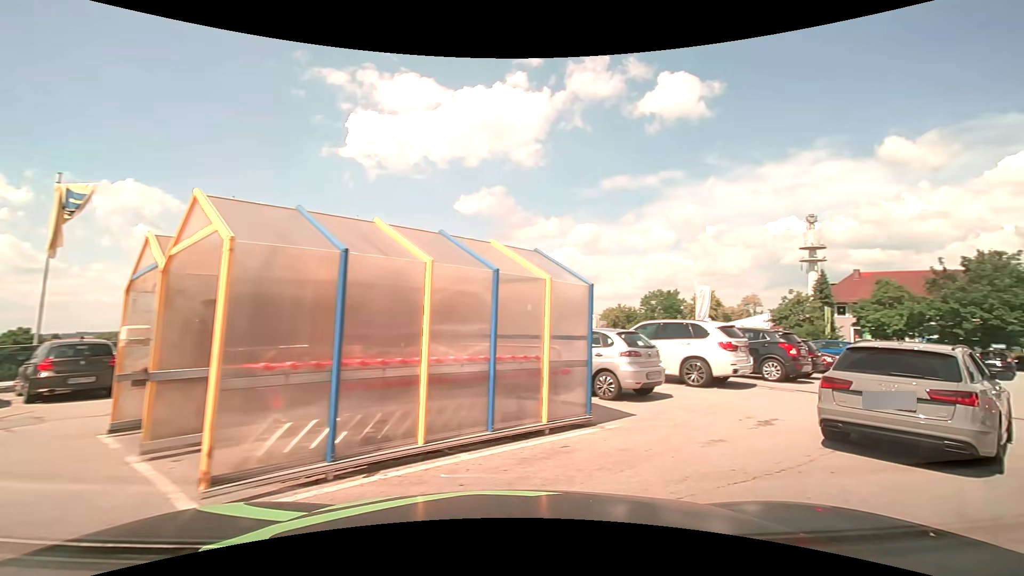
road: service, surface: asphalt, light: Day
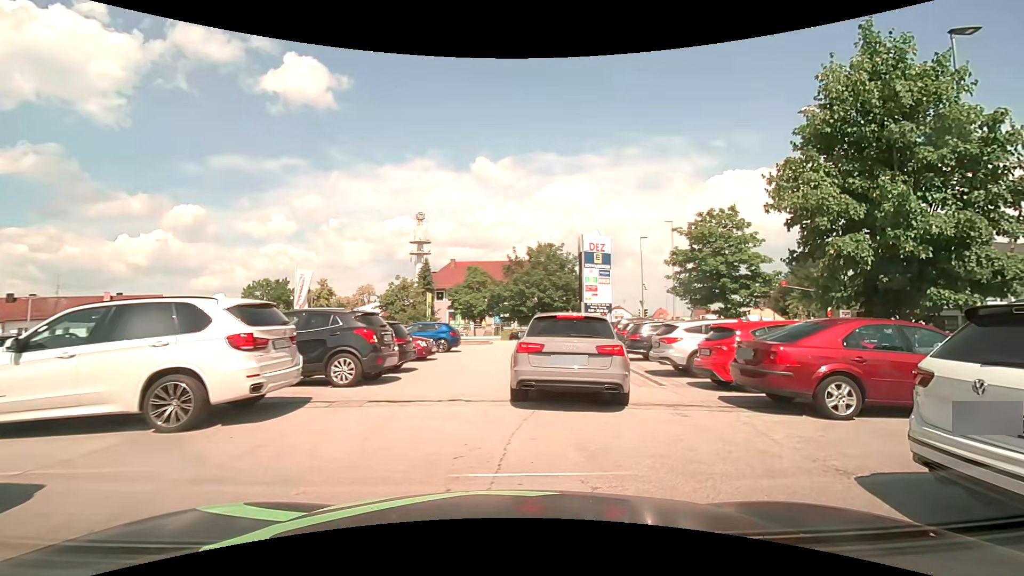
(+2.3, +6.0) m; +39°
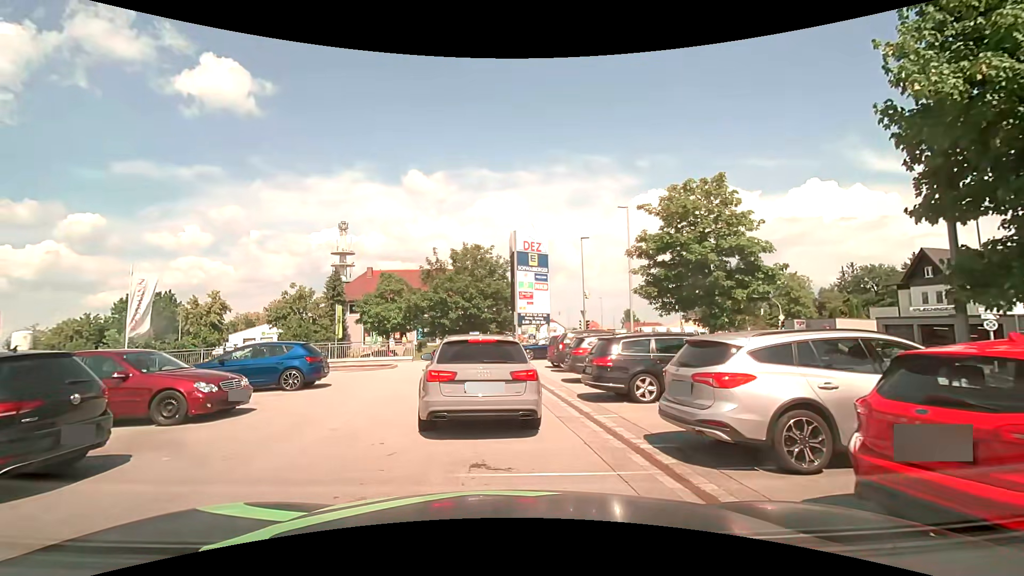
(+1.1, +7.9) m; +8°
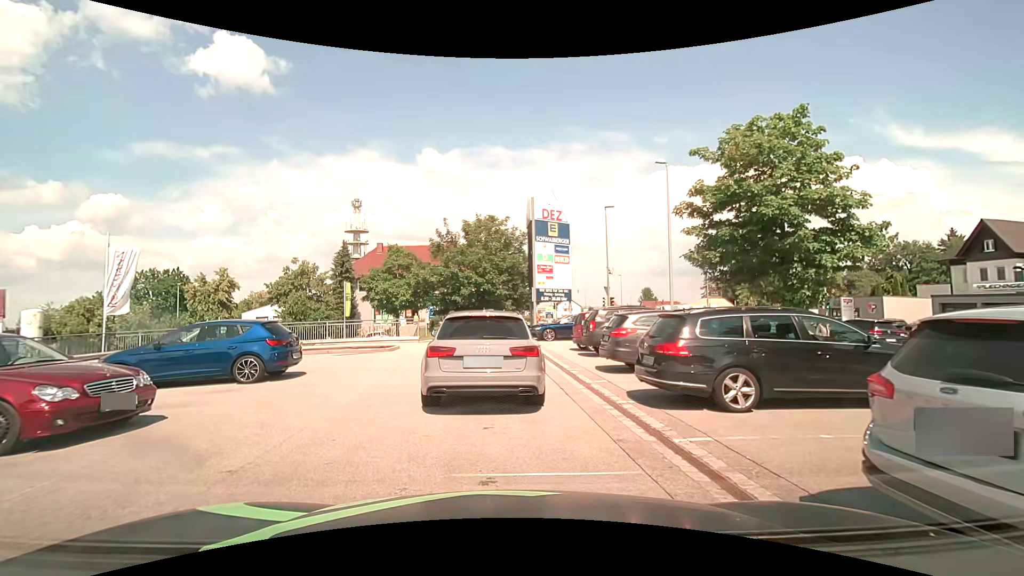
(0.0, +3.5) m; -1°
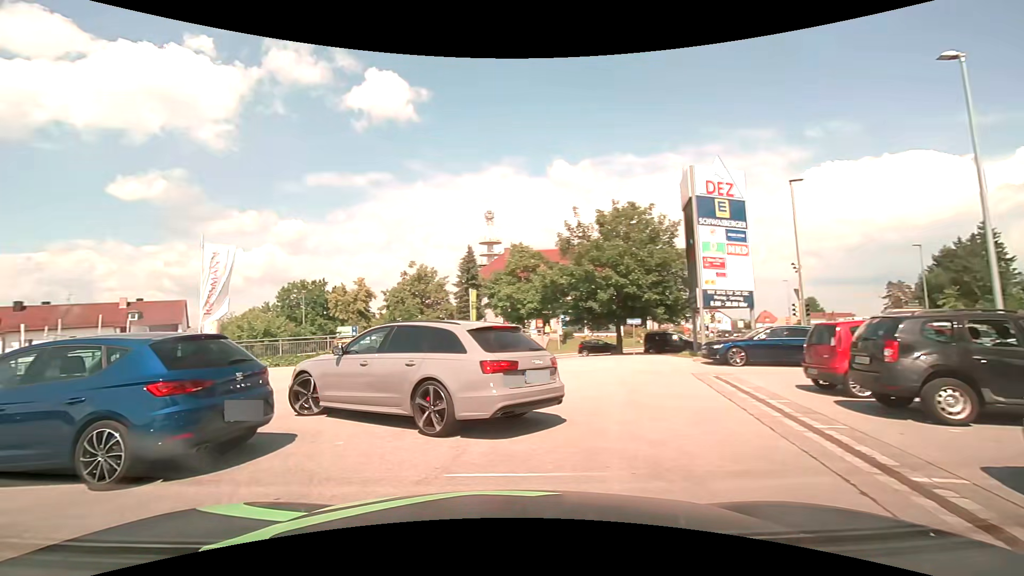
(-0.4, +7.6) m; -16°
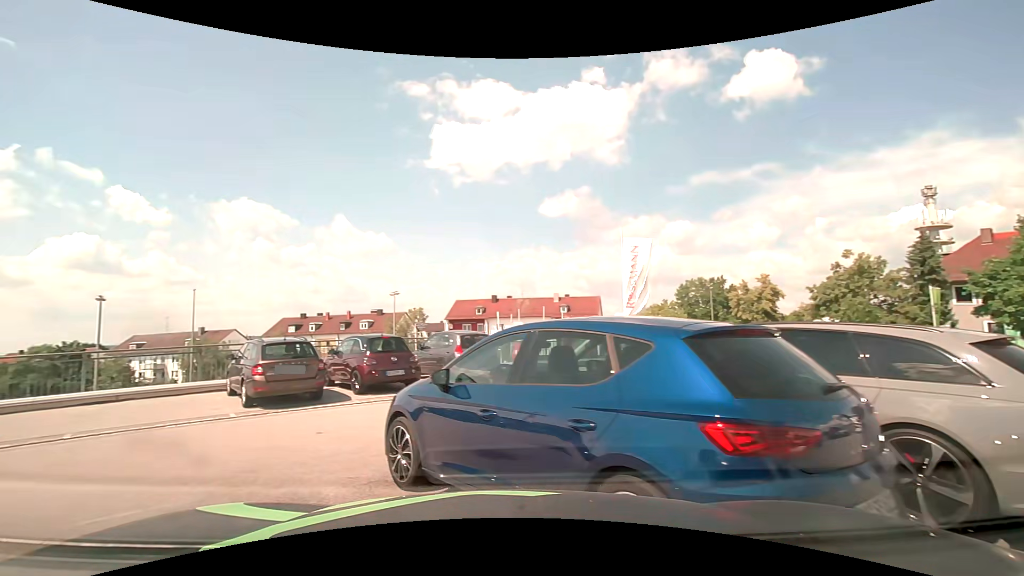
(-1.2, +3.2) m; -41°
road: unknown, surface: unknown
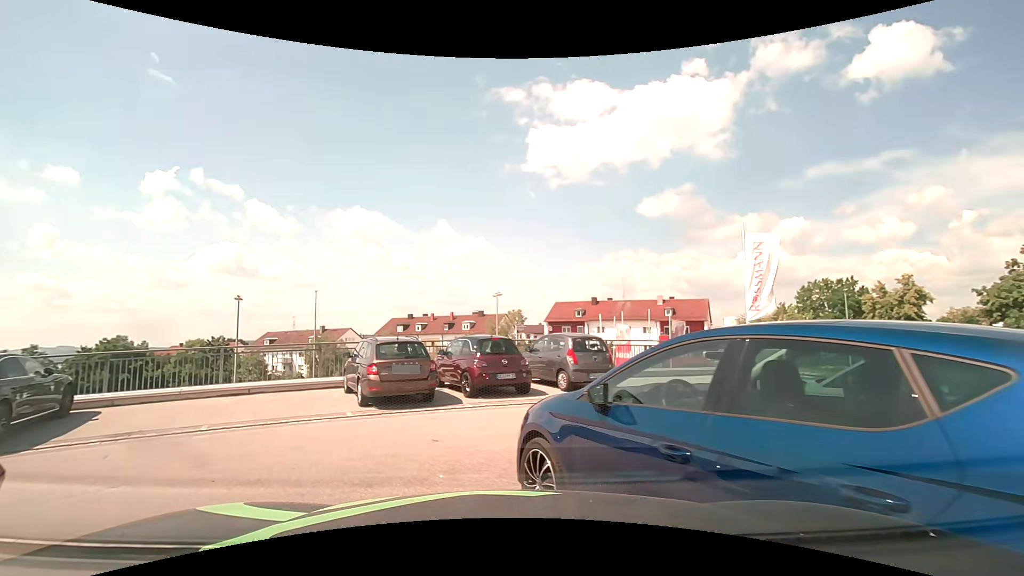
(-0.1, +1.0) m; -12°
